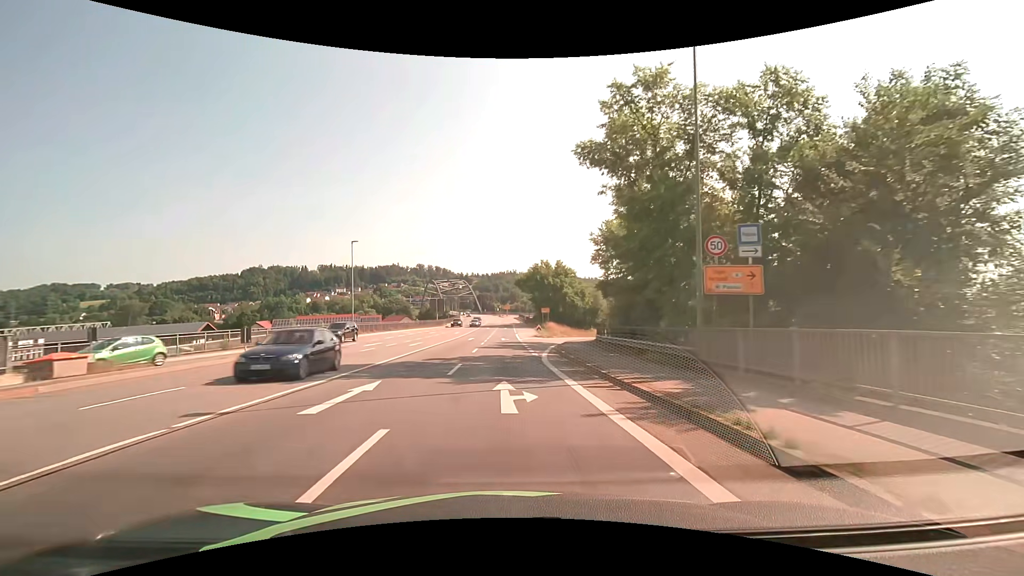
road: primary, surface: asphalt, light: Day
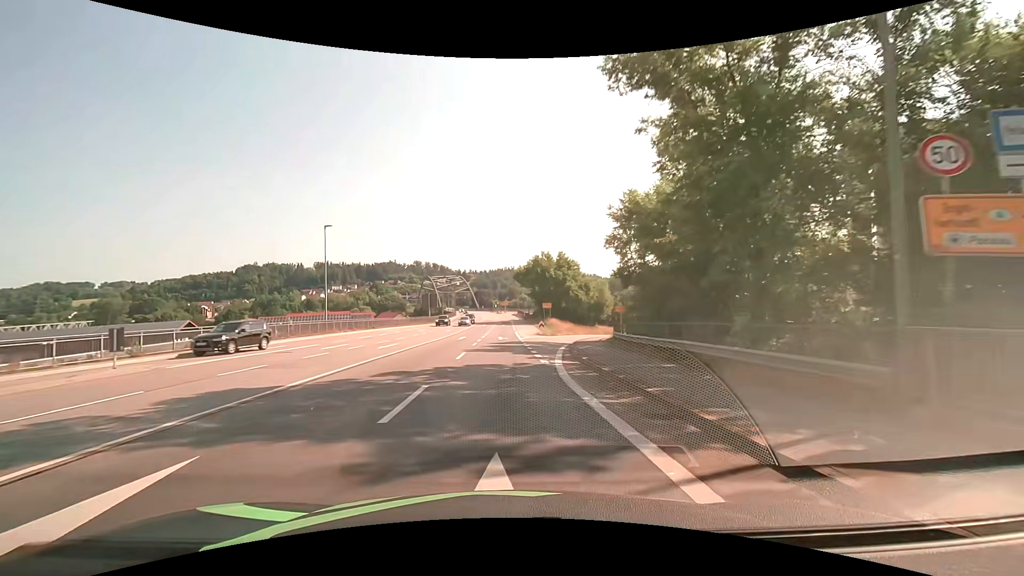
(0.0, +7.6) m; +1°
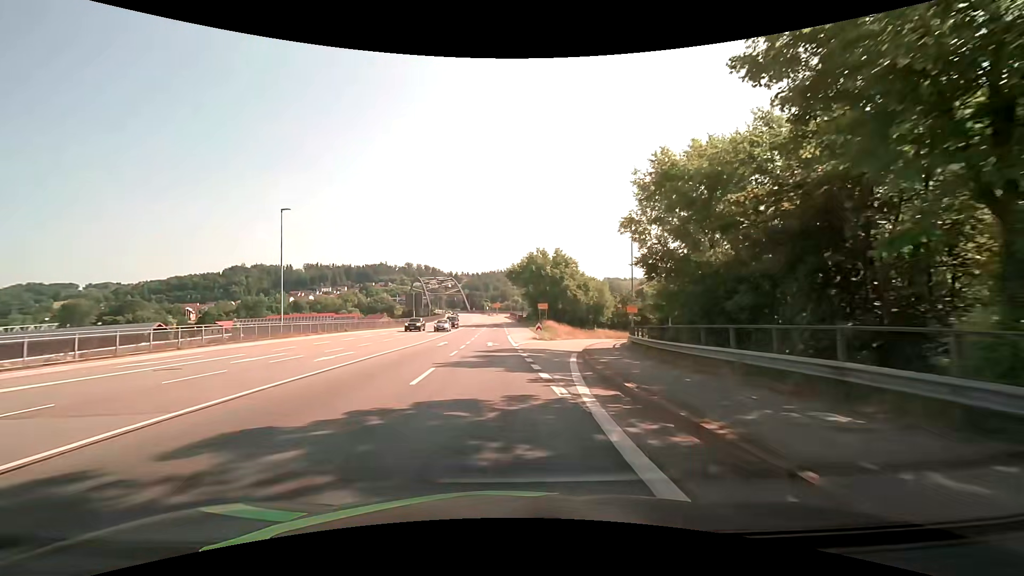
(0.0, +7.6) m; +1°
(0, +10) (+1, +20) (+2, +30) (+4, +40) (+7, +49) (+11, +59) (+15, +68) (+20, +76) (+26, +84) (+32, +92) m
